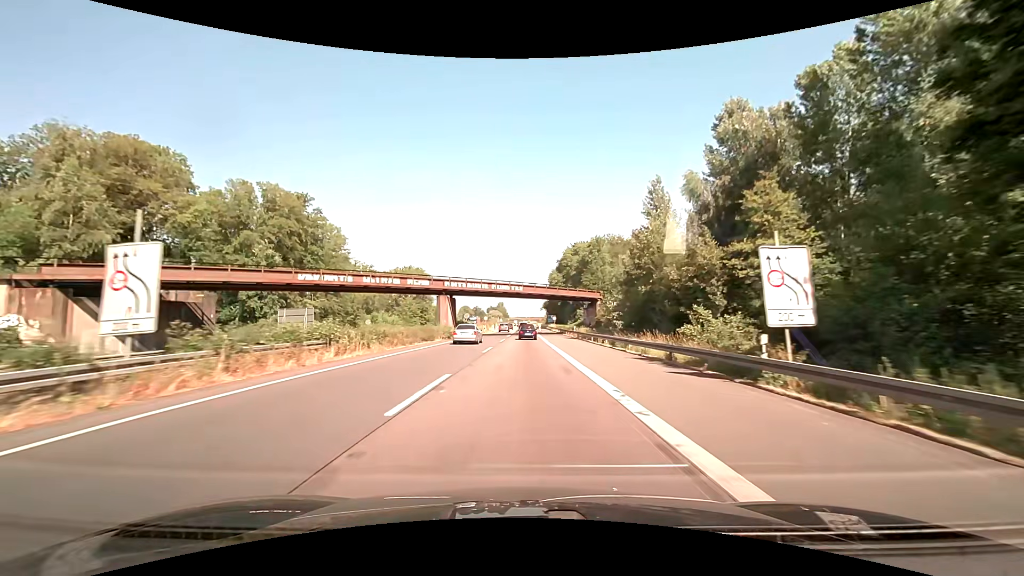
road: motorway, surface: asphalt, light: Day
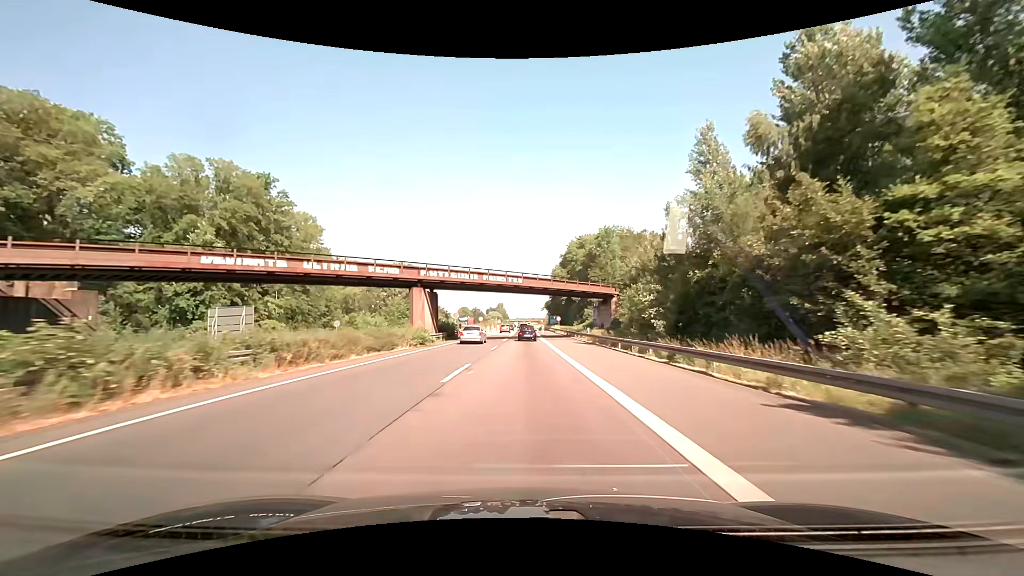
(0.0, +12.7) m; 0°
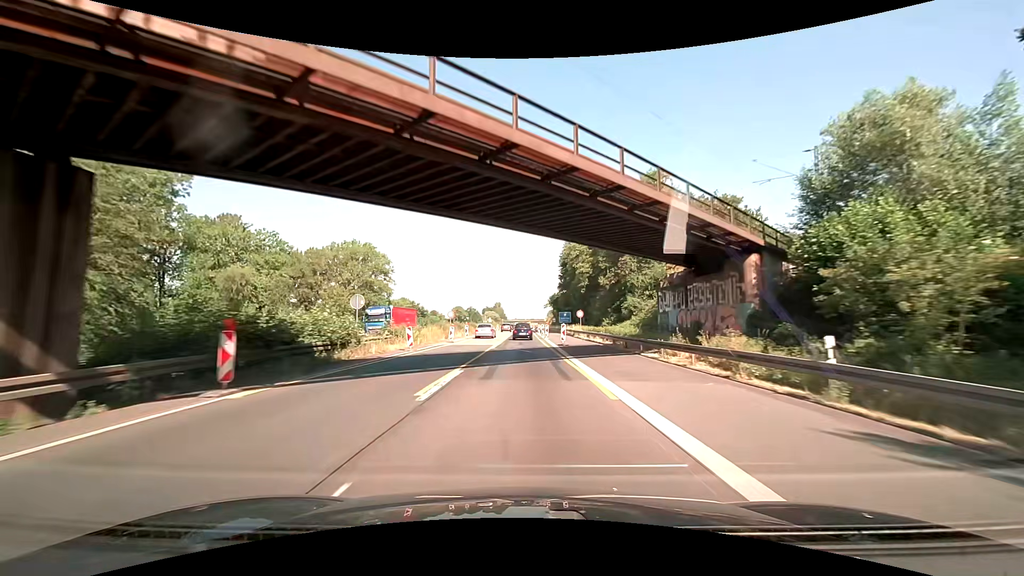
(-0.2, +38.0) m; 0°
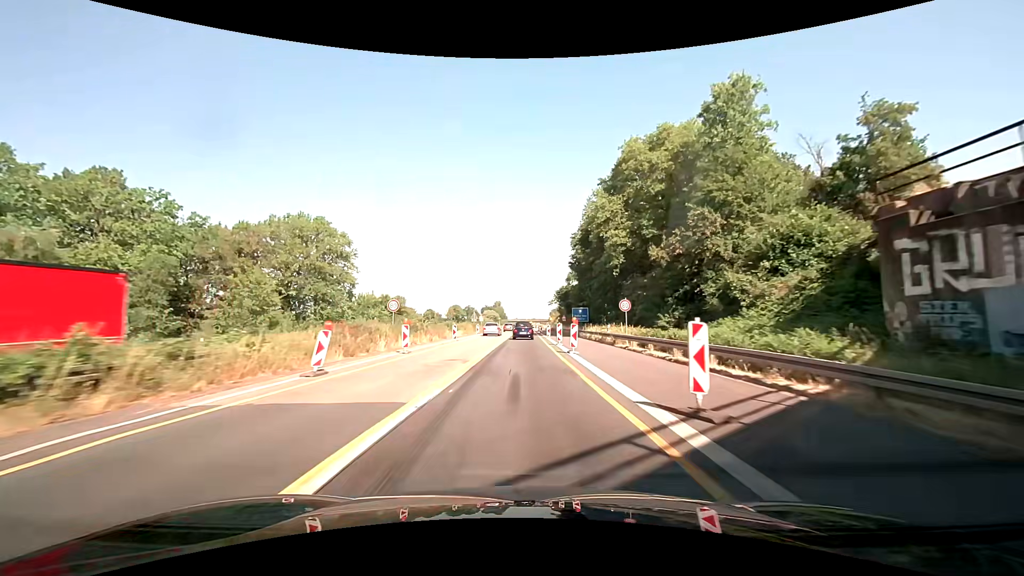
(+0.1, +25.3) m; -1°
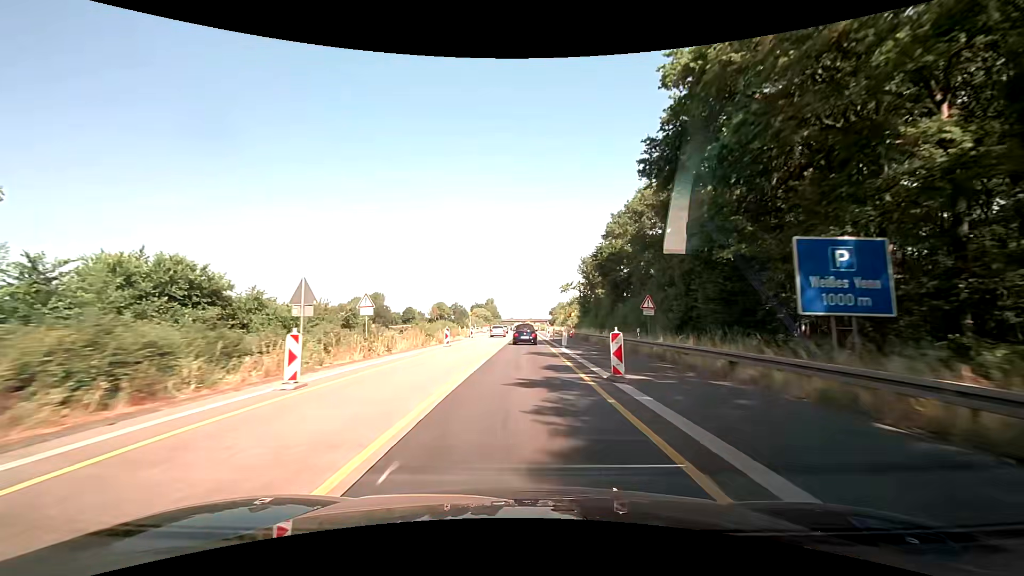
(+0.8, +61.5) m; +1°
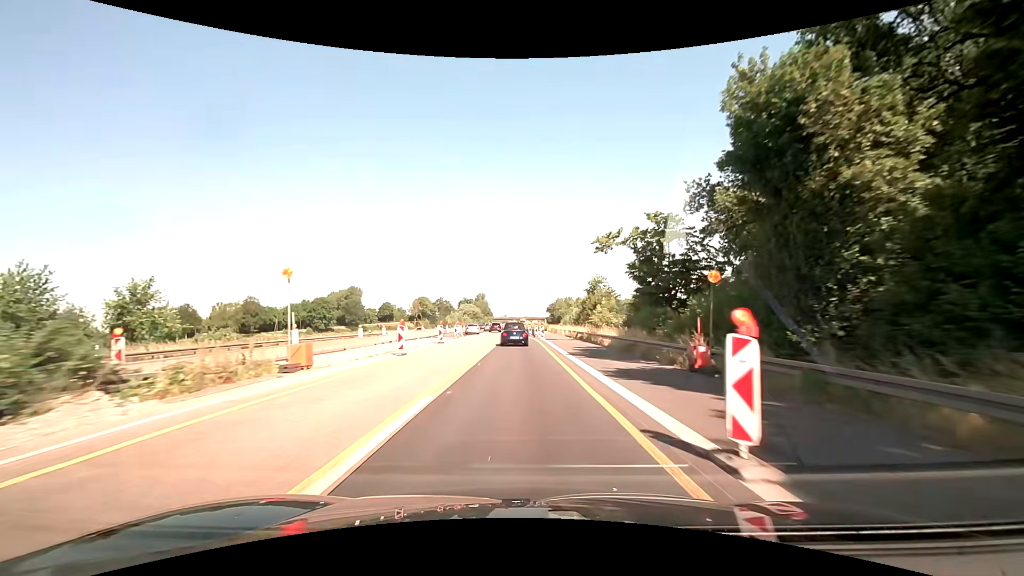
(+0.2, +46.8) m; +1°
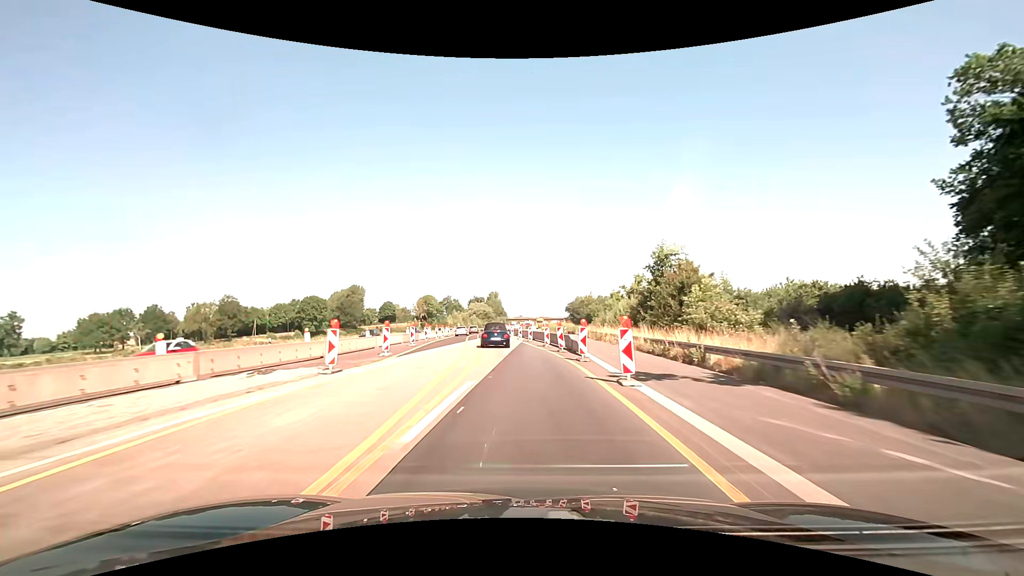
(-0.3, +33.5) m; -1°
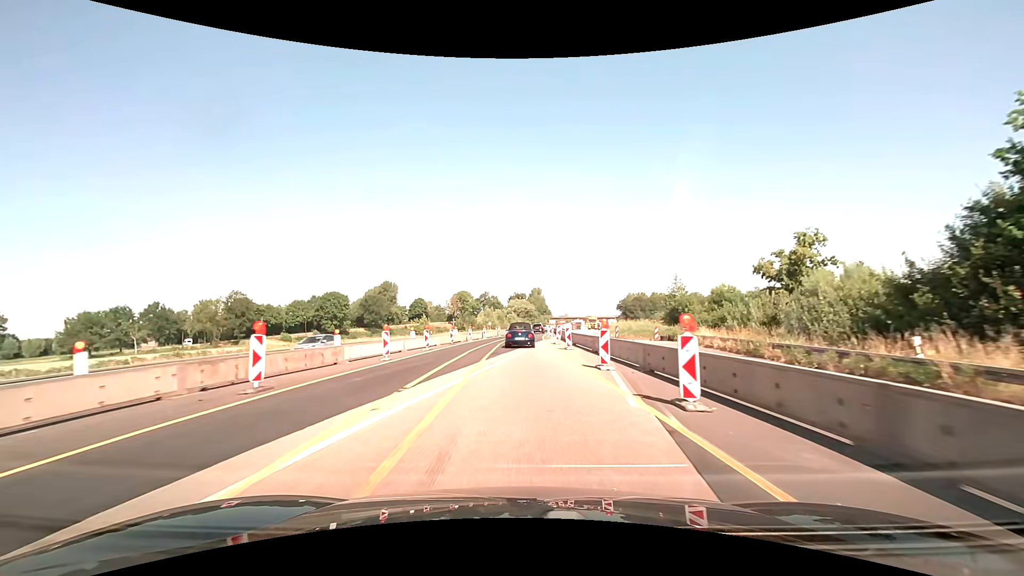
(-1.8, +32.8) m; -6°
(0, +10) (0, +20) (0, +30) (0, +40) (0, +50) (+1, +60) (+1, +70) (+2, +80) (+3, +90) (+4, +100) m
